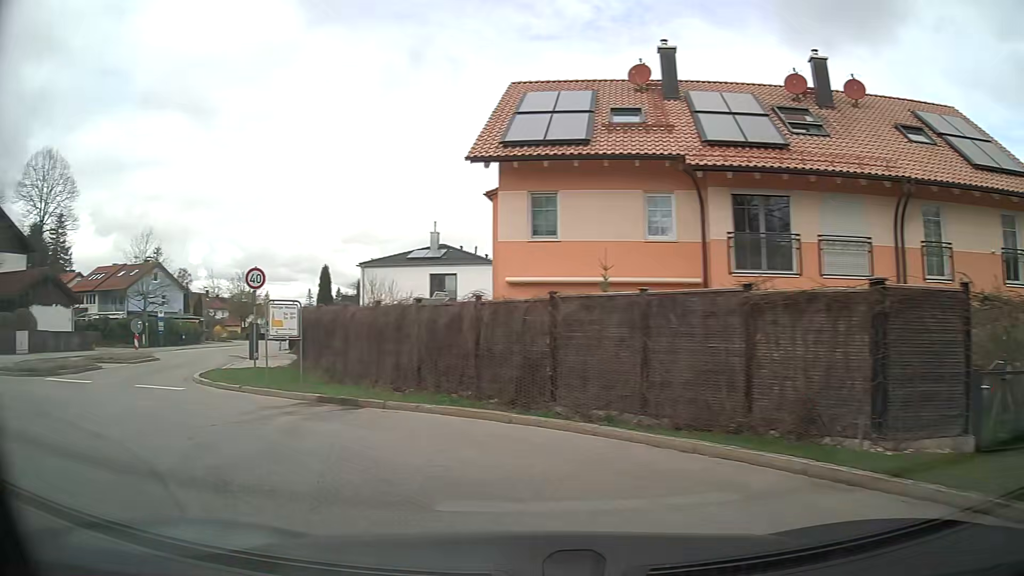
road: tertiary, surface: asphalt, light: Day
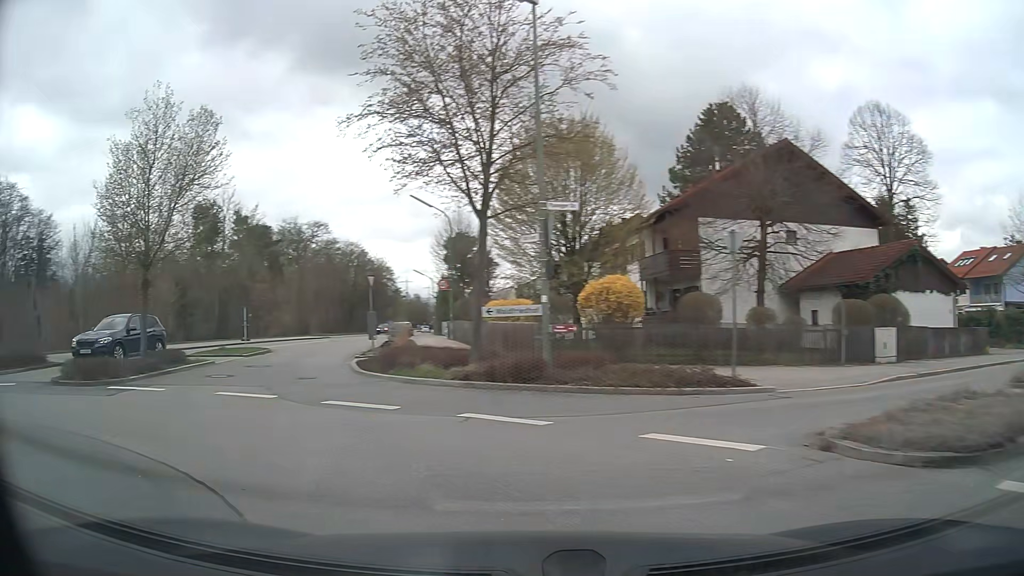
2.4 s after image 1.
(-7.4, +9.7) m; -76°
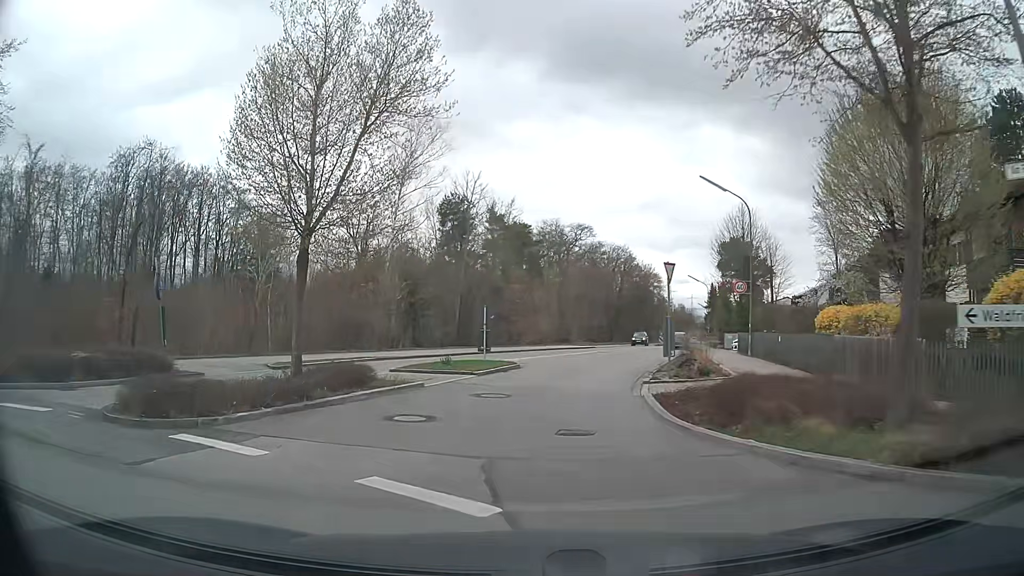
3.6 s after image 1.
(-1.9, +7.5) m; -22°
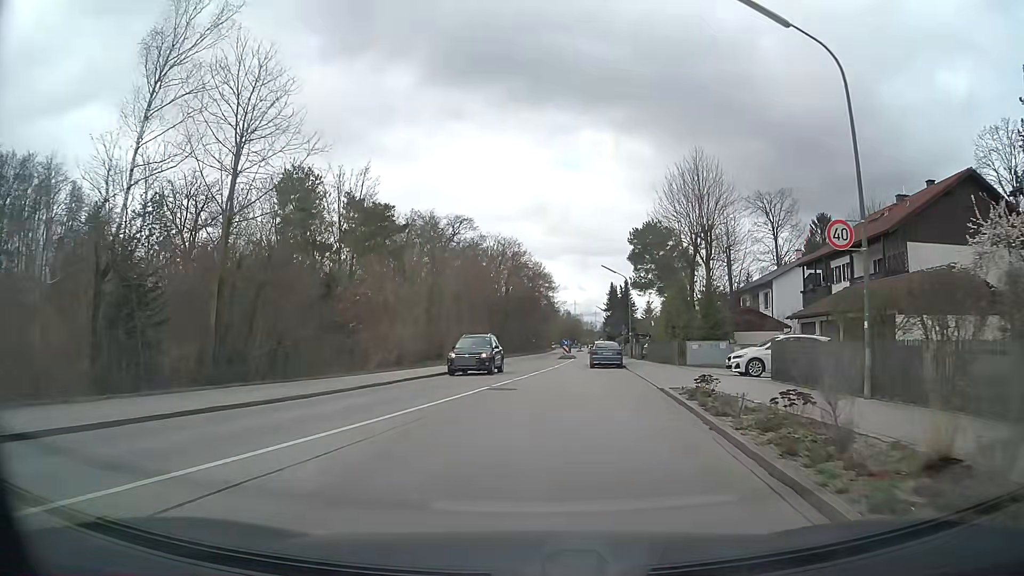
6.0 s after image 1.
(+1.2, +19.6) m; +10°
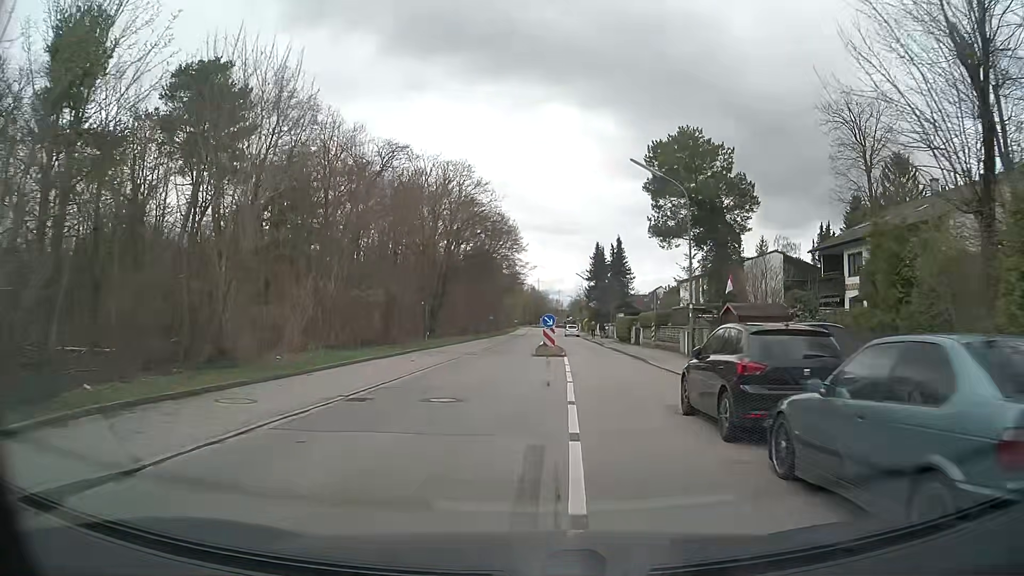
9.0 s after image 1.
(+0.6, +32.0) m; +3°
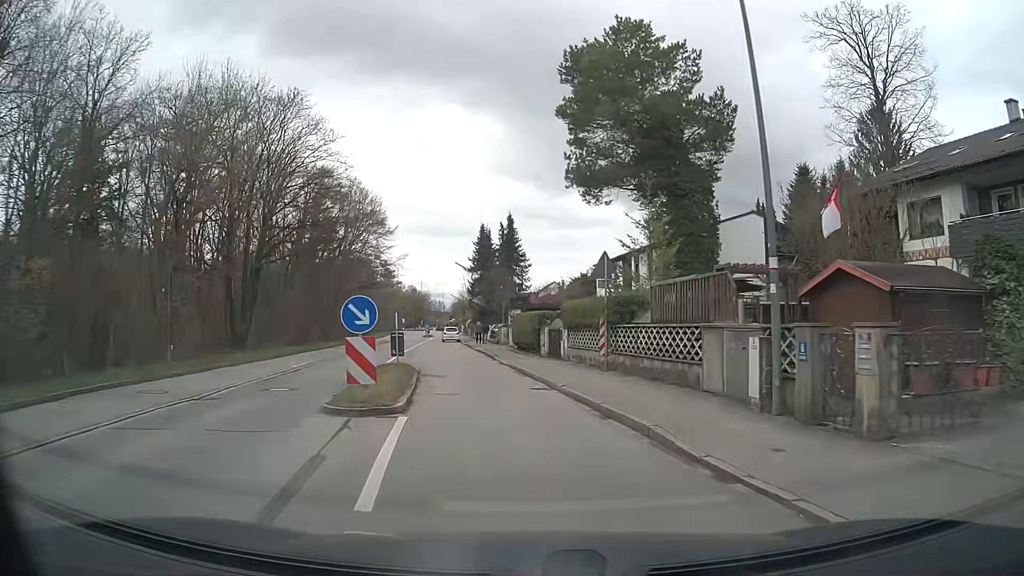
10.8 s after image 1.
(+1.5, +18.5) m; +10°
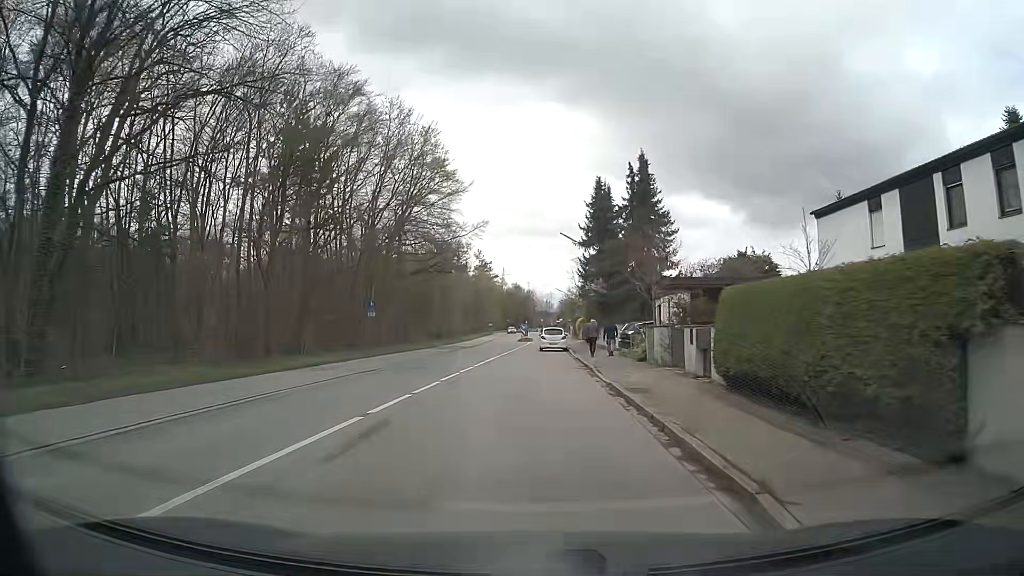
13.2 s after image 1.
(-2.2, +24.7) m; -9°
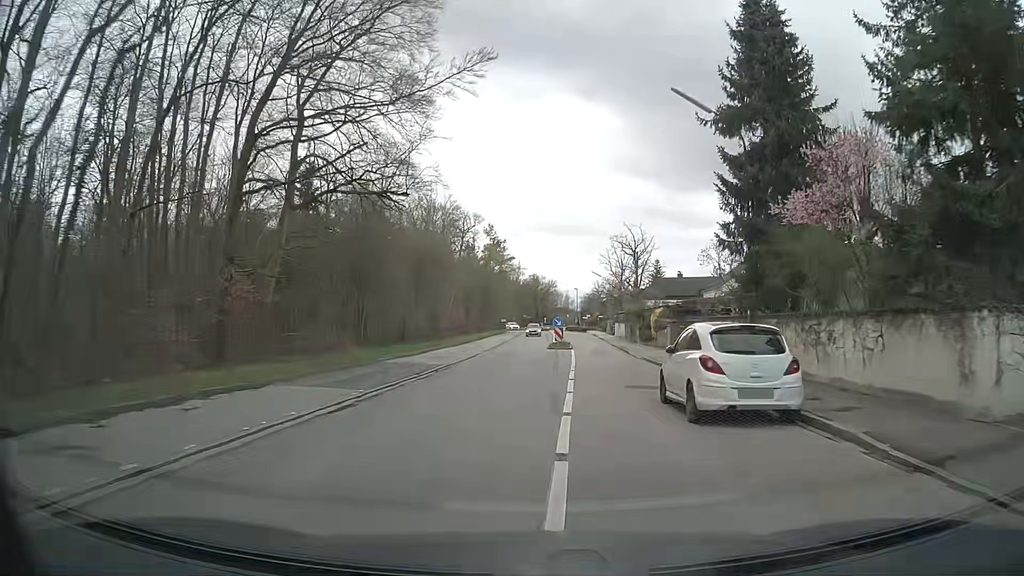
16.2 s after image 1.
(-1.7, +32.0) m; -2°
(0, +10) (+1, +20) (+3, +30) (+4, +40) (+5, +50) (+5, +60) (+6, +70) (+6, +80) (+6, +90) (+6, +100) m
